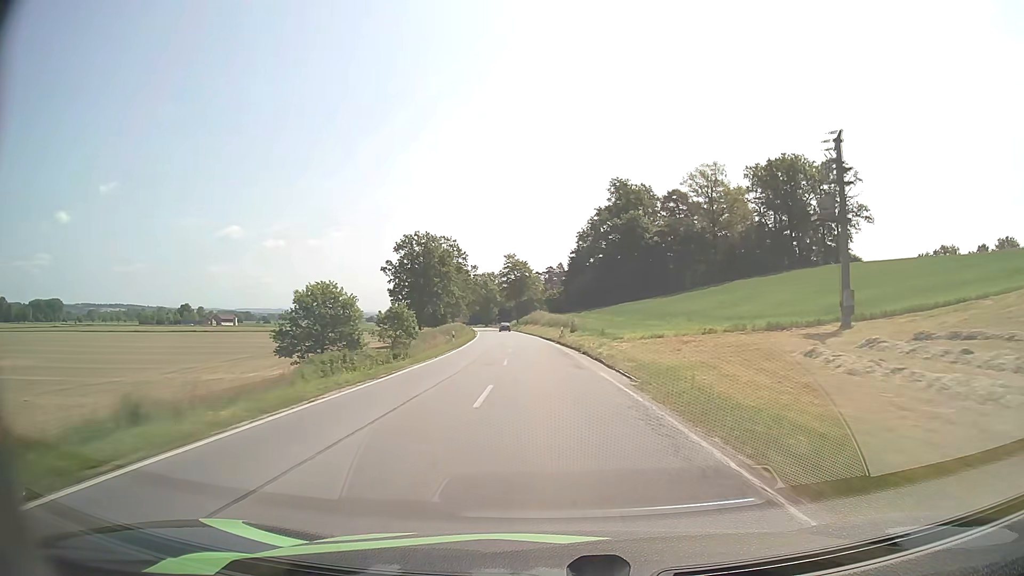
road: secondary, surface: asphalt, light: Day
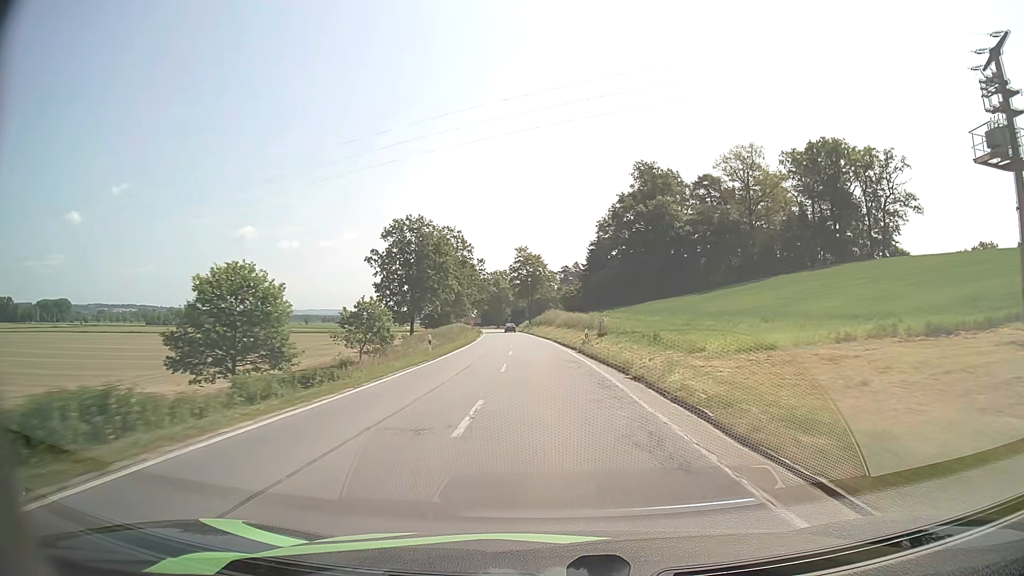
(-0.2, +14.5) m; -1°
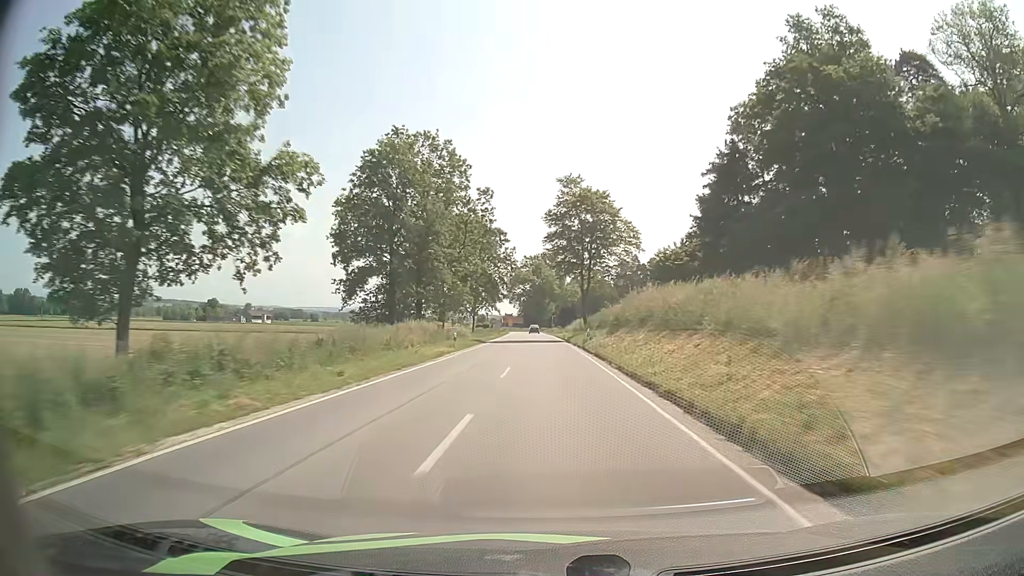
(-2.2, +58.6) m; -4°
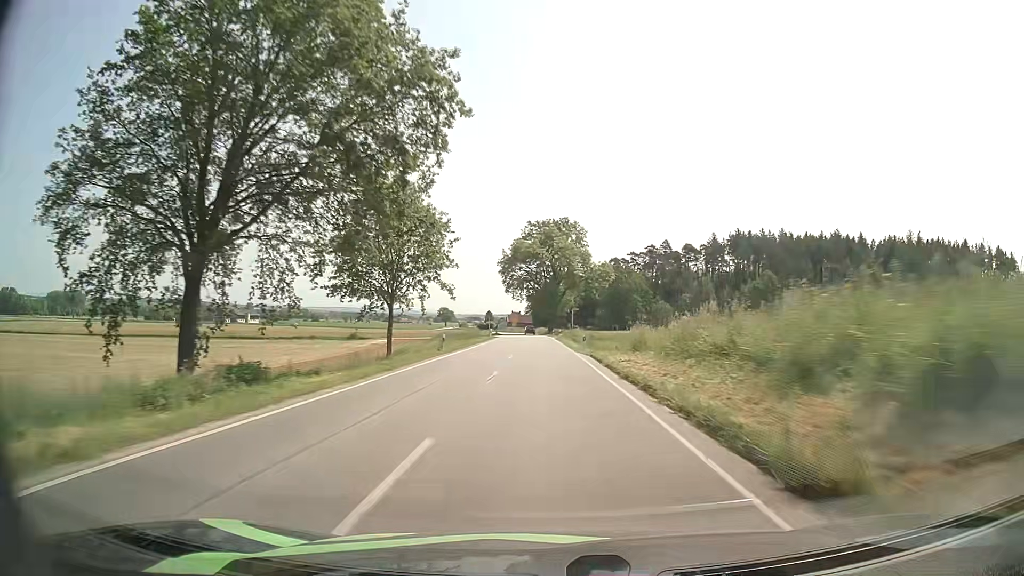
(-0.7, +59.3) m; -1°
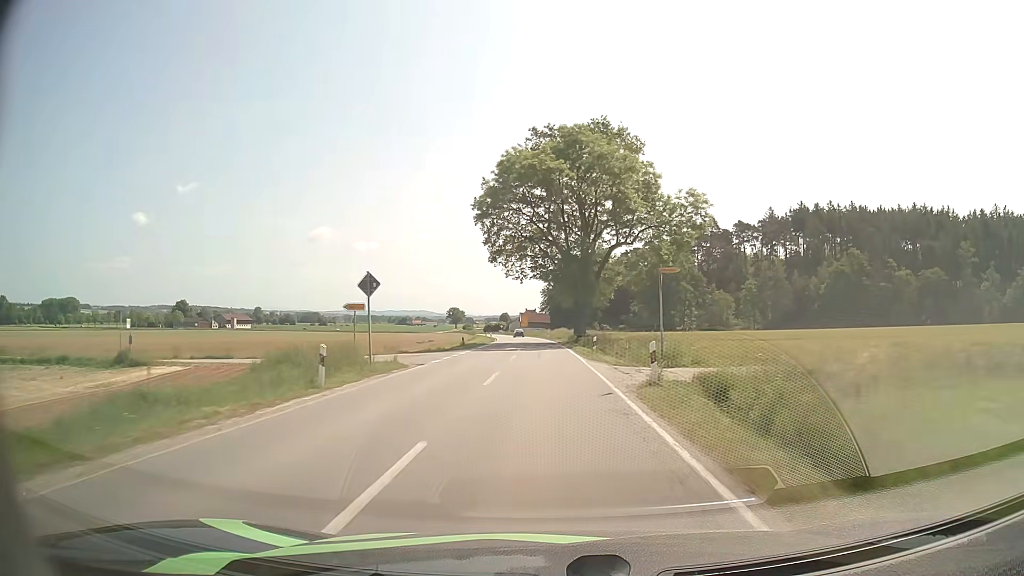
(-0.3, +57.5) m; -1°
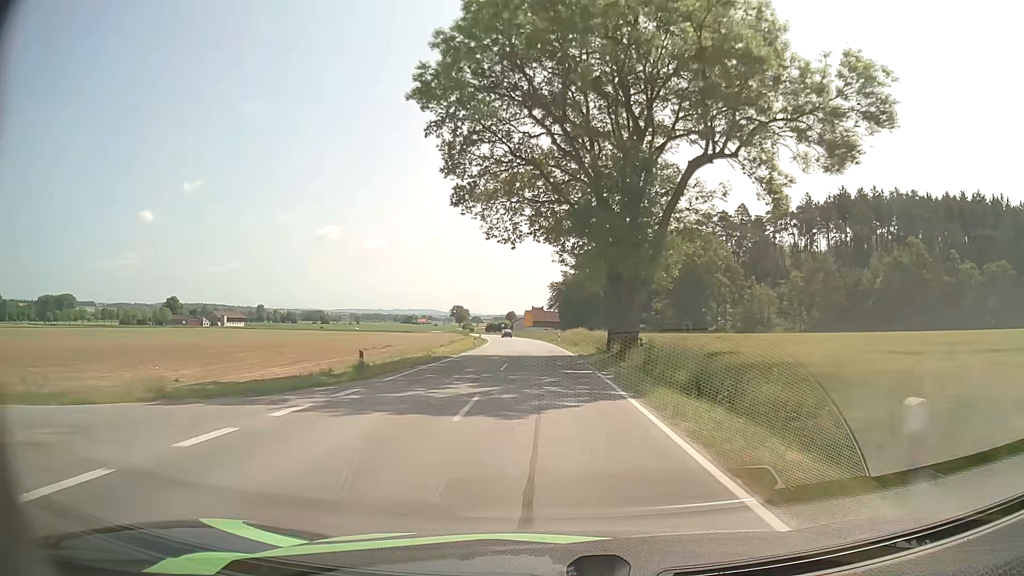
(-0.3, +28.4) m; -1°
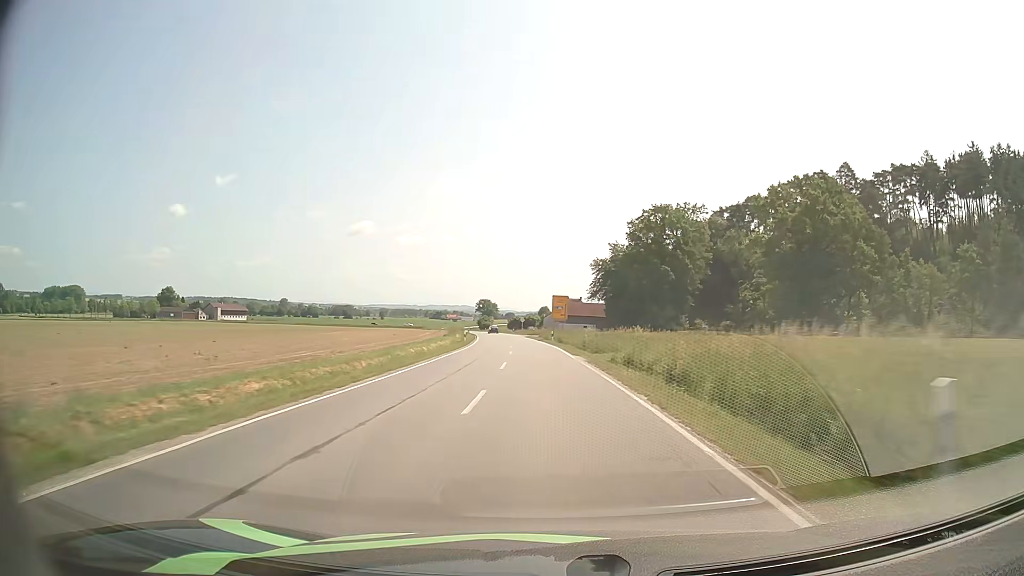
(-1.2, +57.0) m; -3°
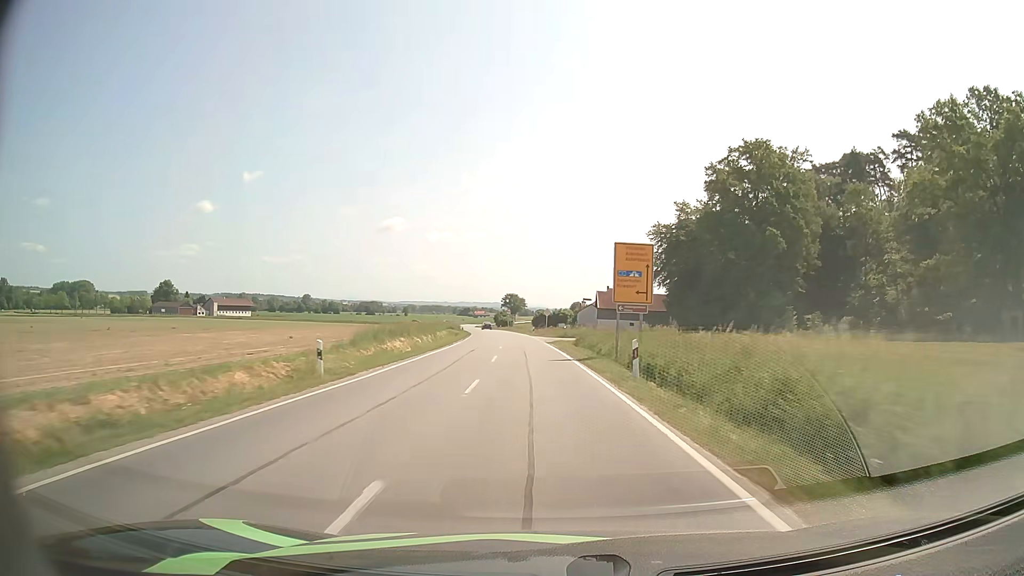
(-0.9, +42.3) m; -3°
(0, +10) (0, +20) (-1, +30) (-1, +40) (-2, +50) (-3, +60) (-4, +70) (-5, +80) (-6, +90) (-7, +100) m
